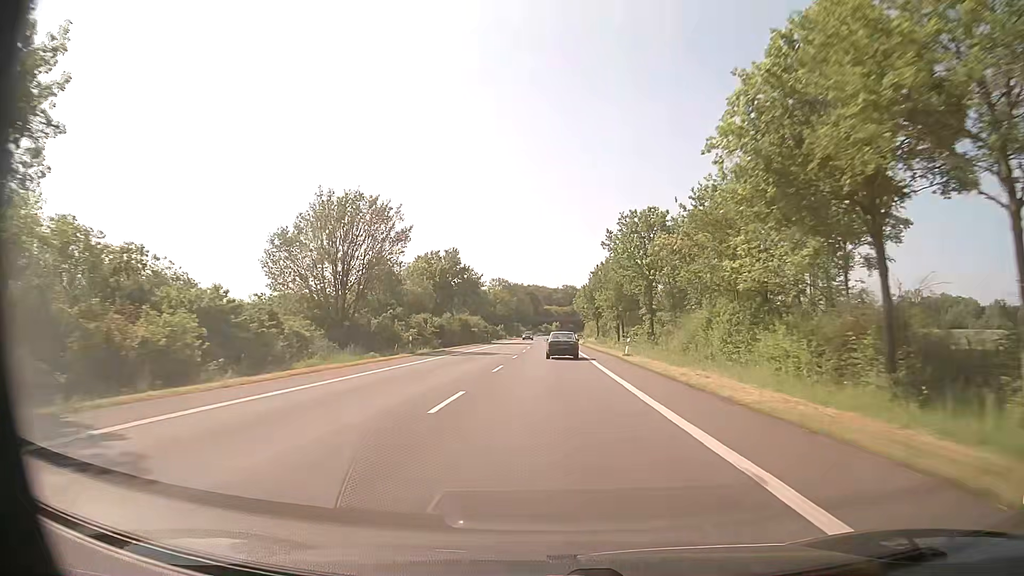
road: primary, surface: asphalt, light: Day
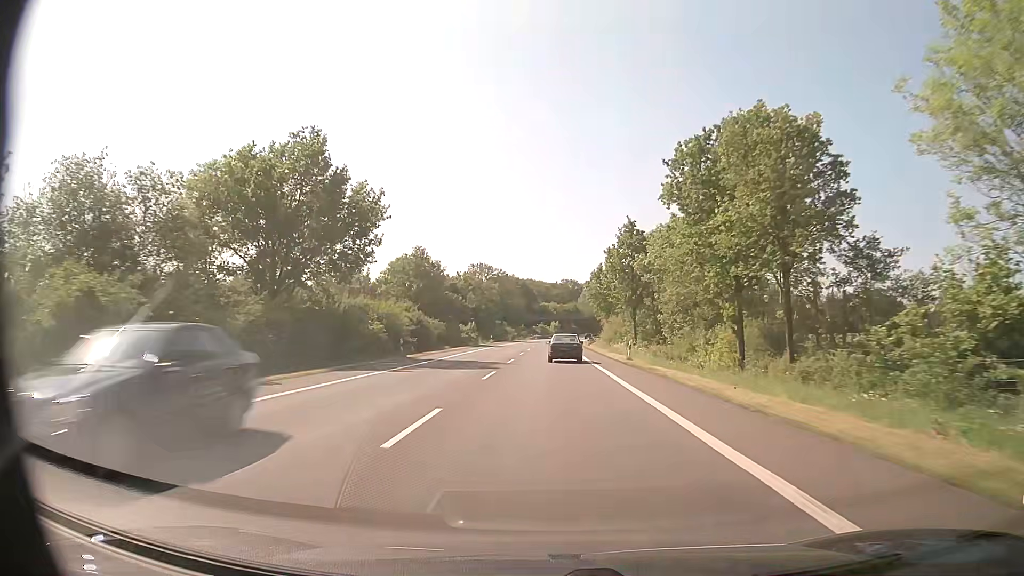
(-0.1, +51.9) m; 0°
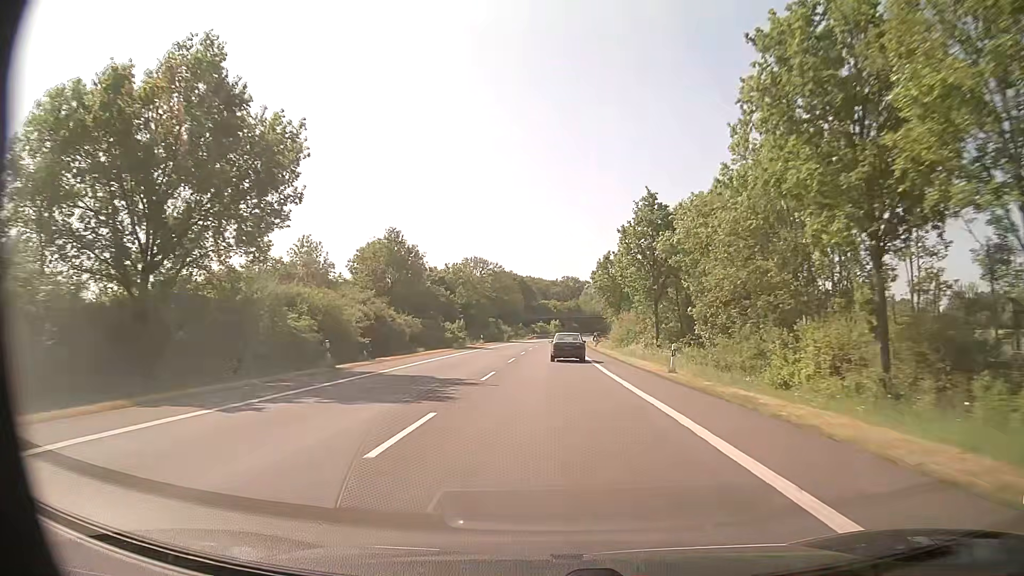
(0.0, +12.7) m; 0°
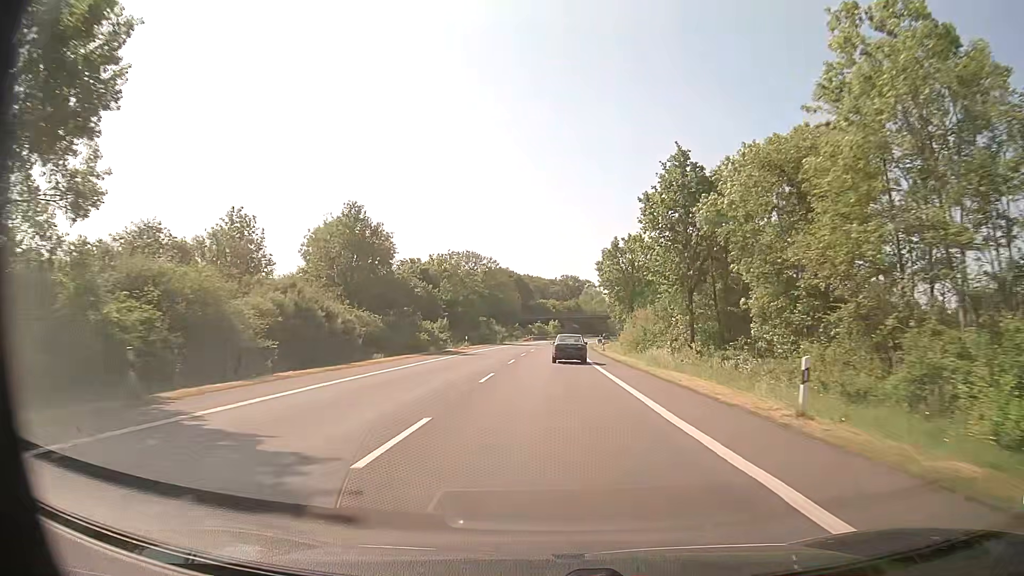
(0.0, +12.6) m; 0°
(0, +10) (0, +20) (0, +30) (+1, +40) (+1, +50) (+1, +60) (+2, +70) (+2, +80) (+3, +90) (+4, +100) m
